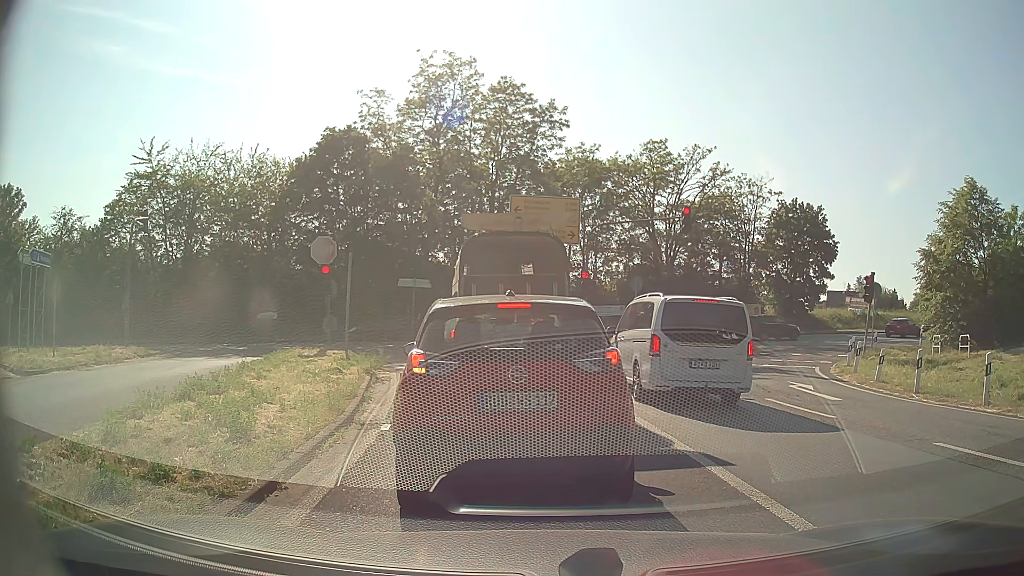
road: motorway_link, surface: asphalt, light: Day
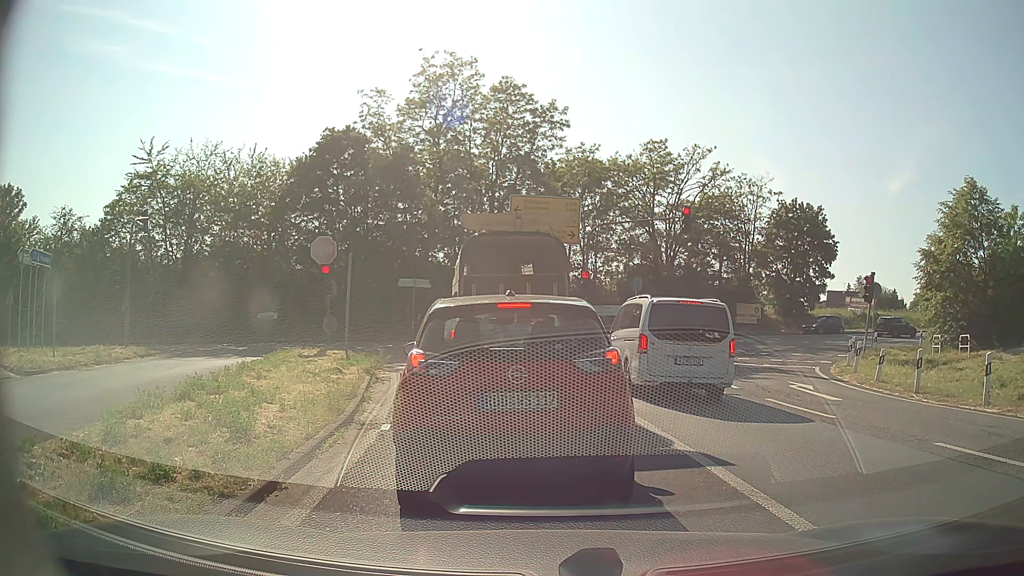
(0.0, 0.0) m; 0°
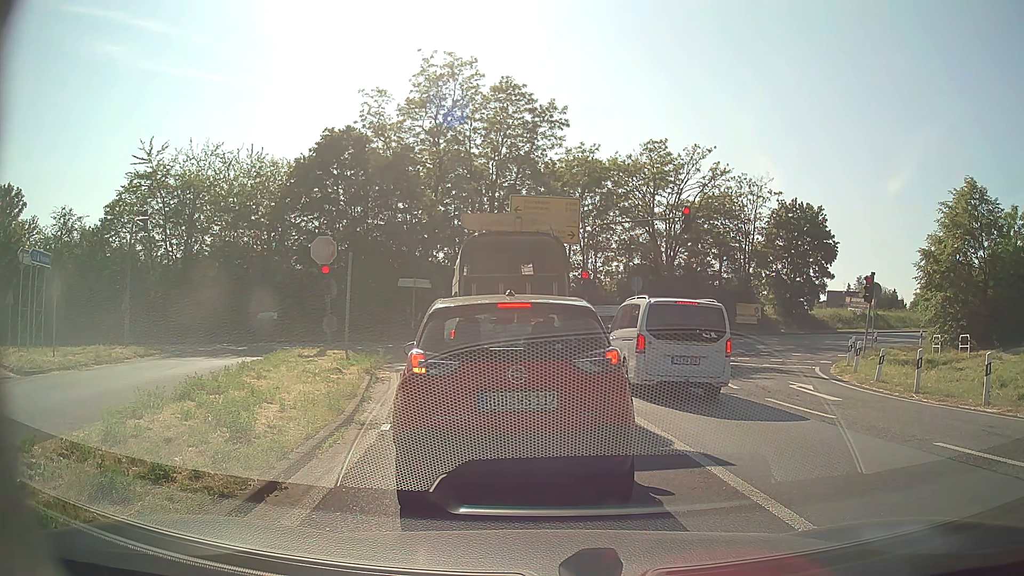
(0.0, 0.0) m; 0°
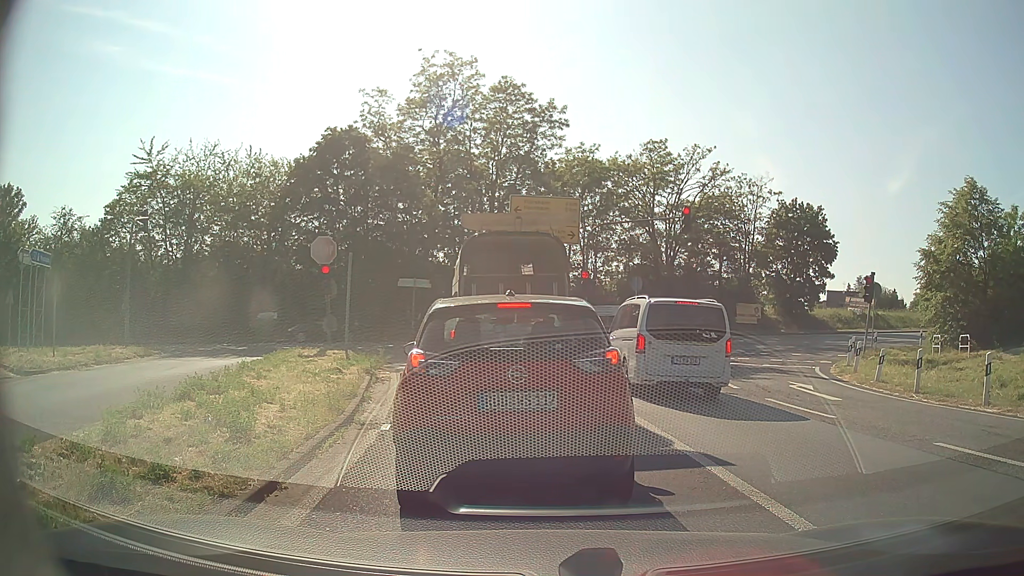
(0.0, 0.0) m; 0°
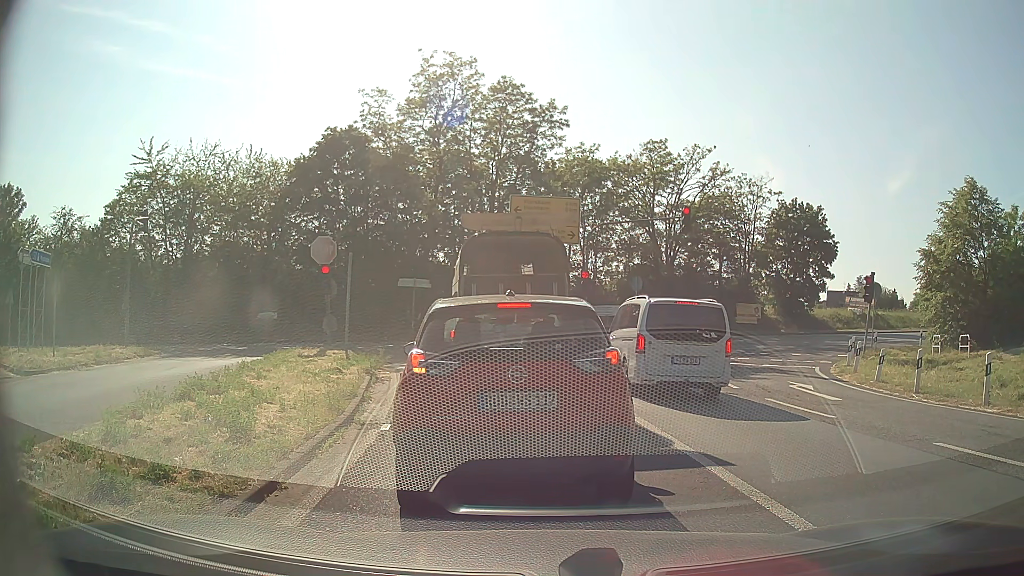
(0.0, 0.0) m; 0°
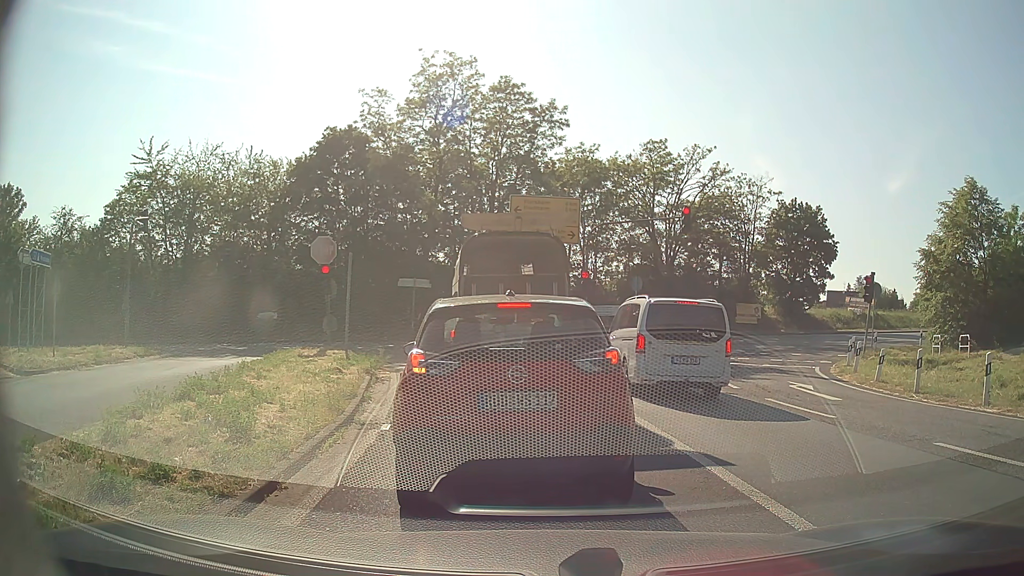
(0.0, 0.0) m; 0°
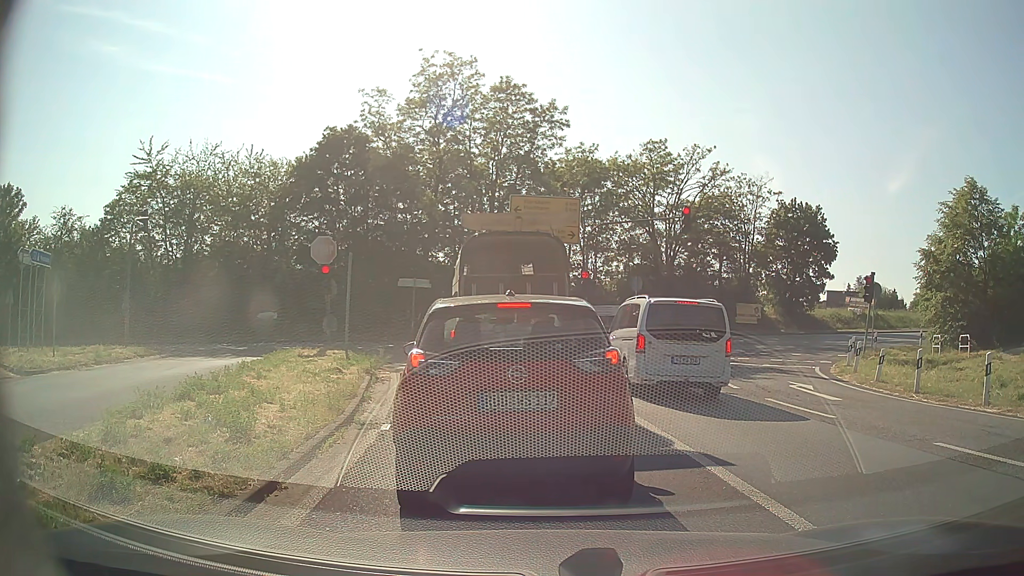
(0.0, 0.0) m; 0°
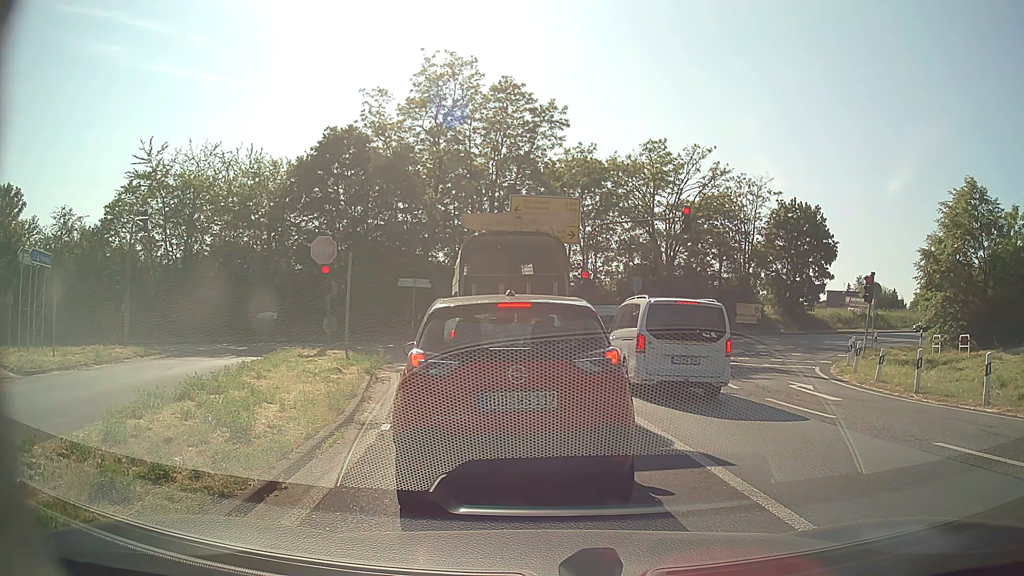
(0.0, 0.0) m; 0°
(-1, +10) (-3, +20) (-7, +29) (-15, +34) (-25, +33) (-34, +29) (-43, +25) (-52, +20) (-61, +16) (-70, +11) m
